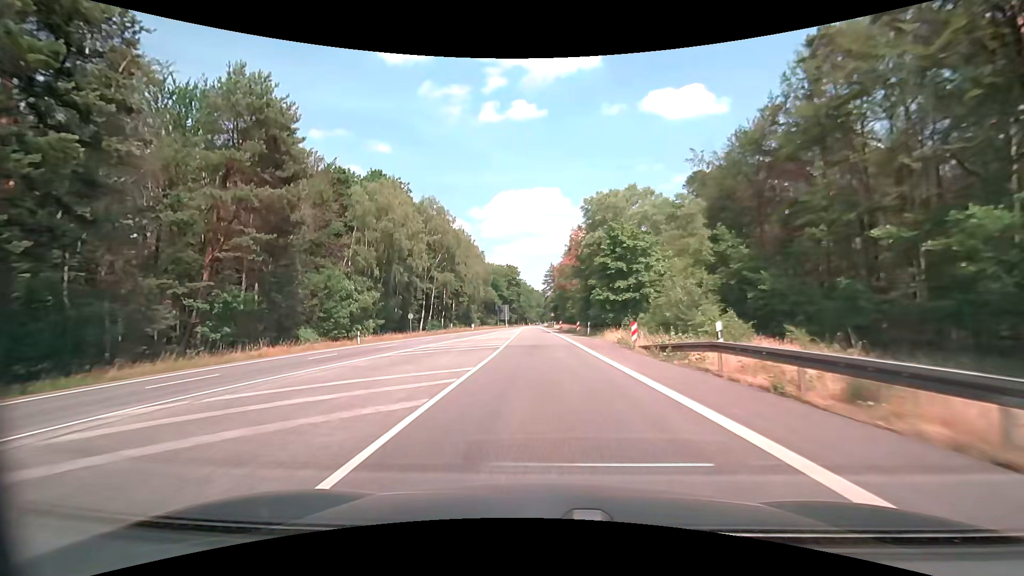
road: secondary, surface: asphalt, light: Day
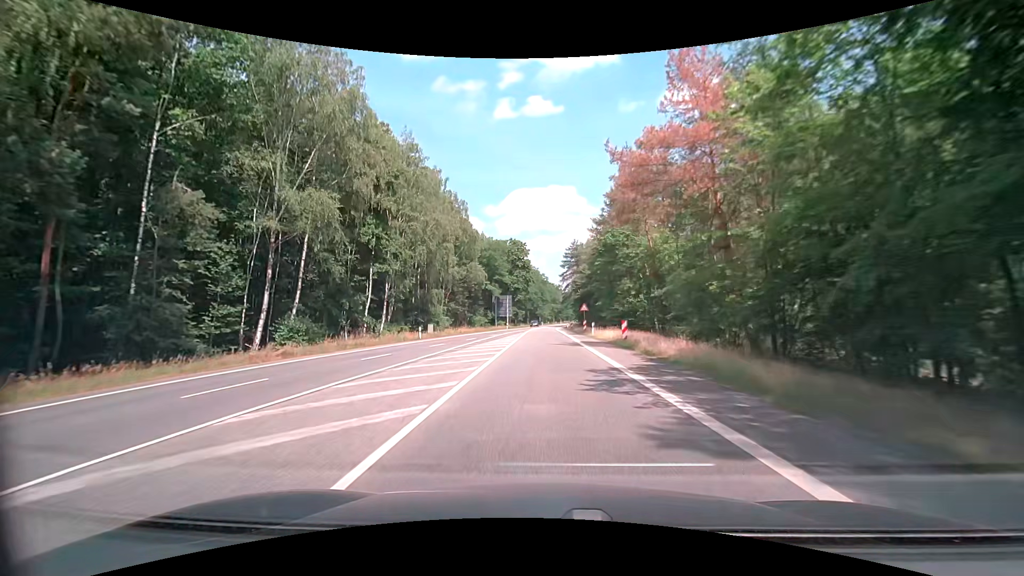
(-1.7, +48.3) m; -3°
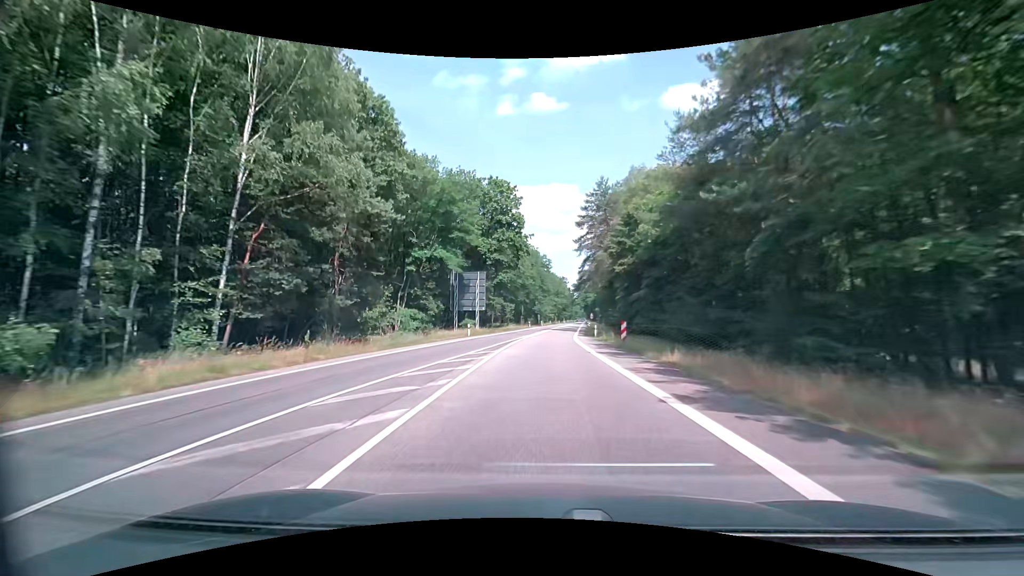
(+0.3, +49.1) m; 0°
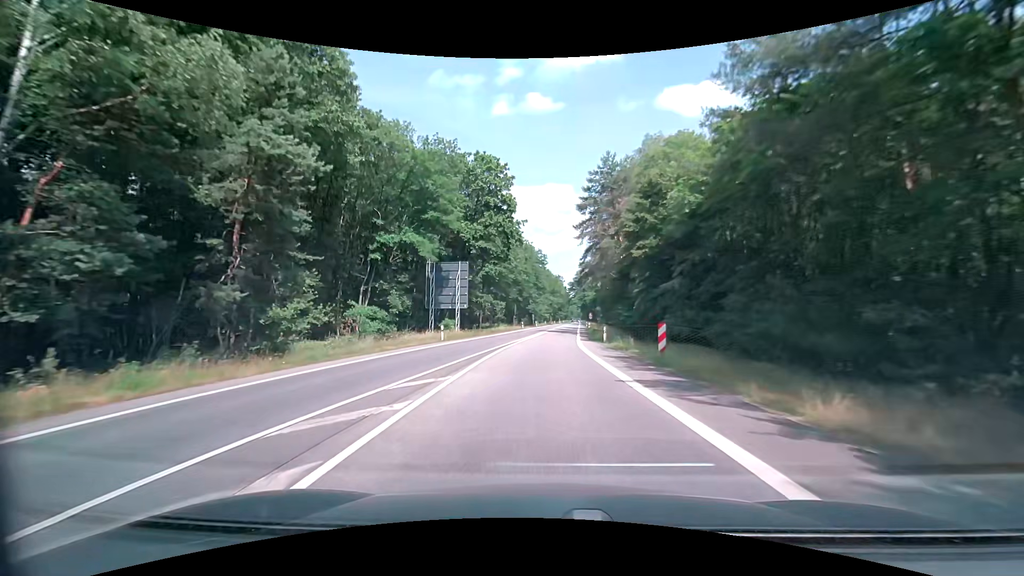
(0.0, +9.9) m; 0°
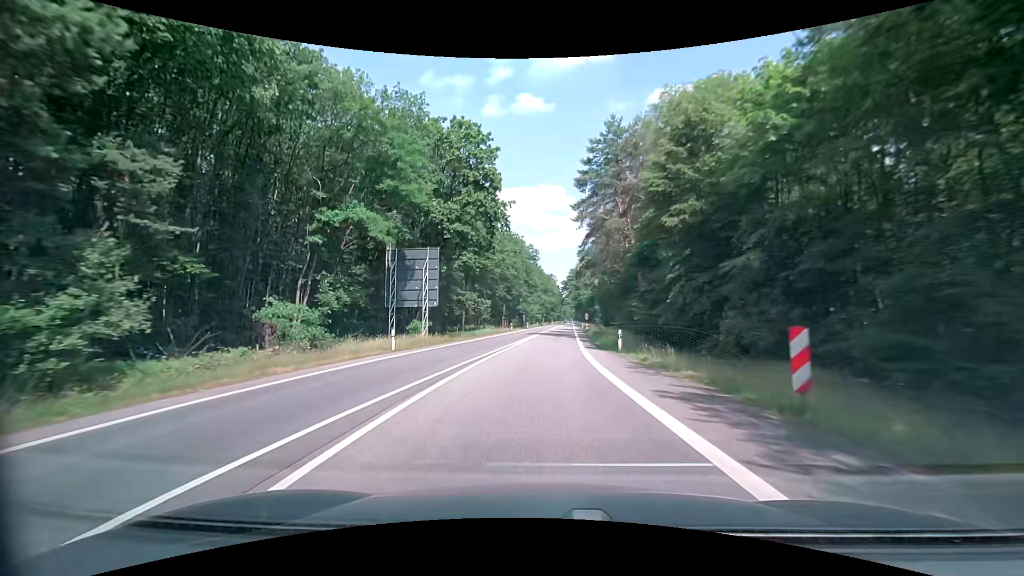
(+0.1, +10.0) m; +1°
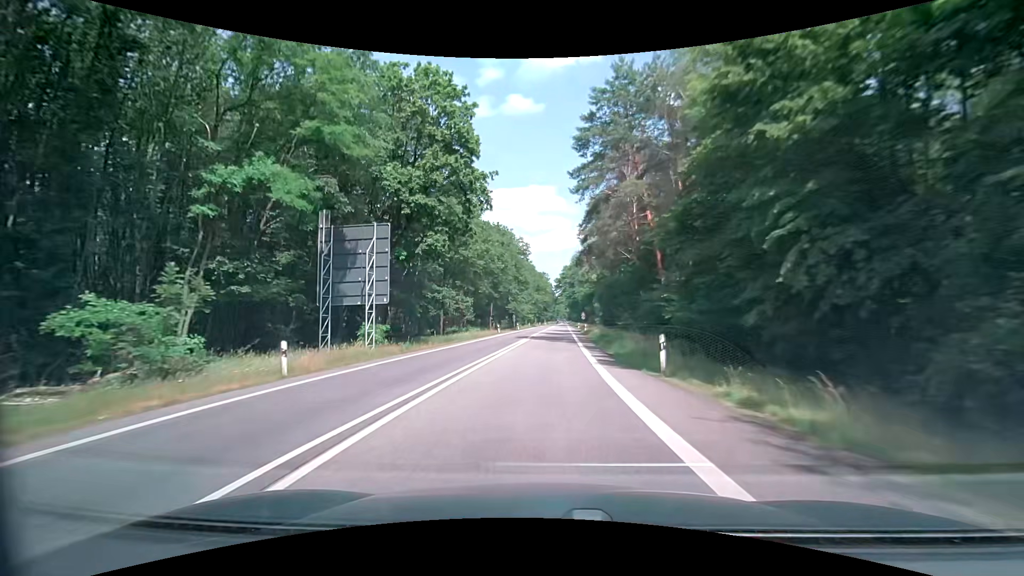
(+0.2, +10.1) m; +2°
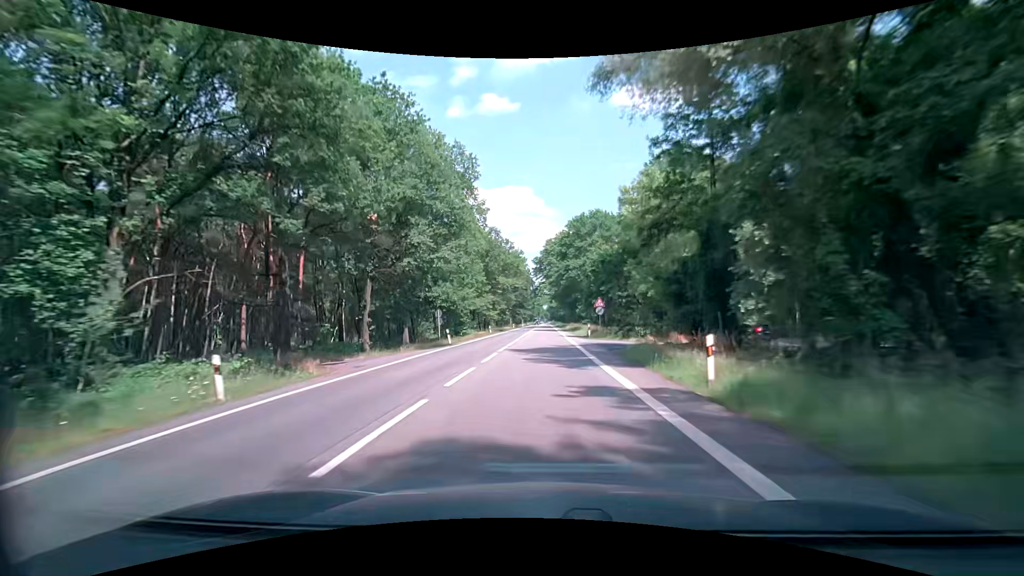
(+0.7, +54.2) m; +2°
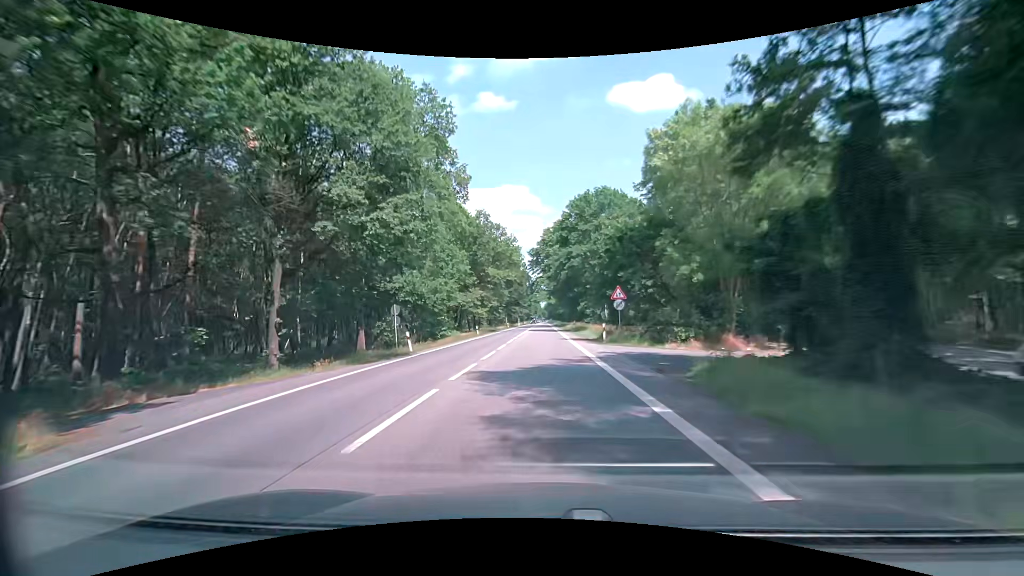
(0.0, +11.3) m; 0°
(0, +10) (0, +20) (0, +30) (0, +40) (0, +50) (0, +60) (+1, +70) (+1, +80) (+1, +90) (+1, +100) m
